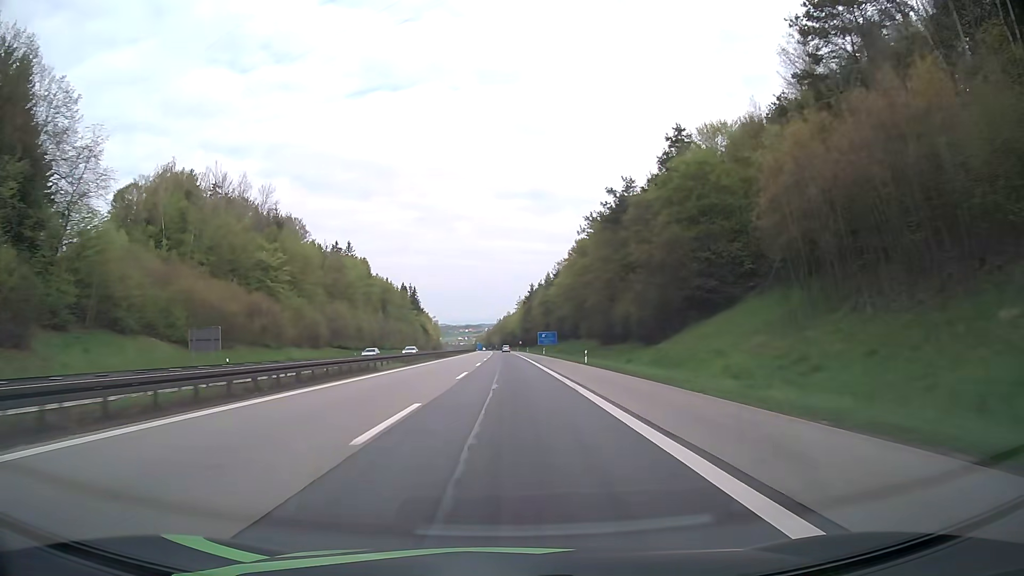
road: motorway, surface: asphalt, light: Day
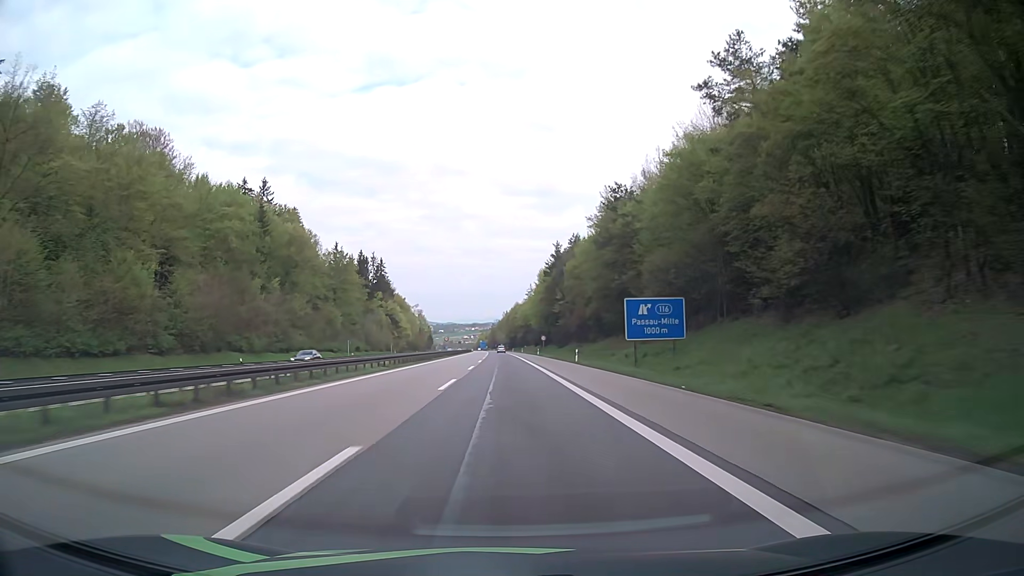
(-0.6, +96.3) m; -1°
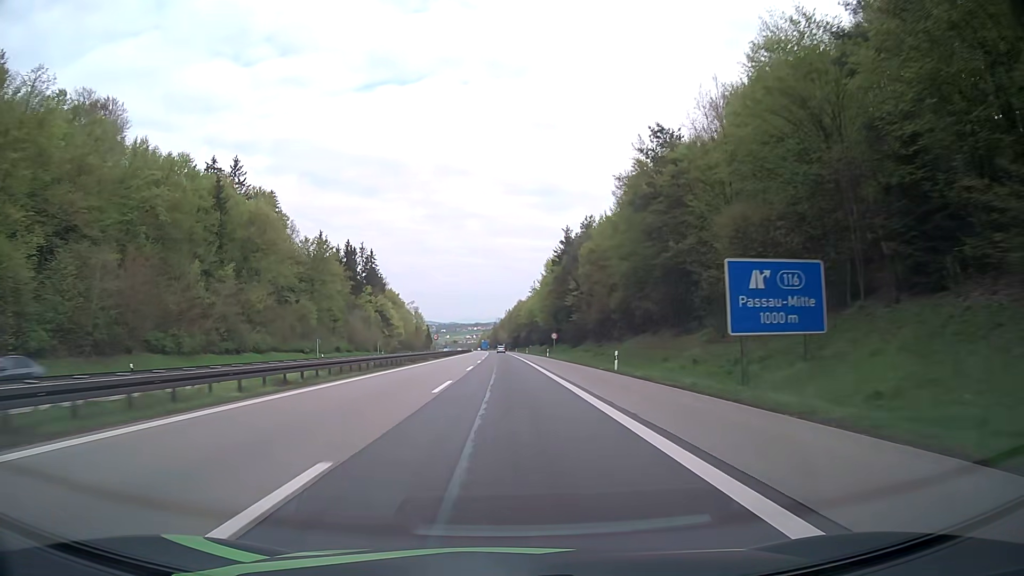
(0.0, +19.2) m; 0°
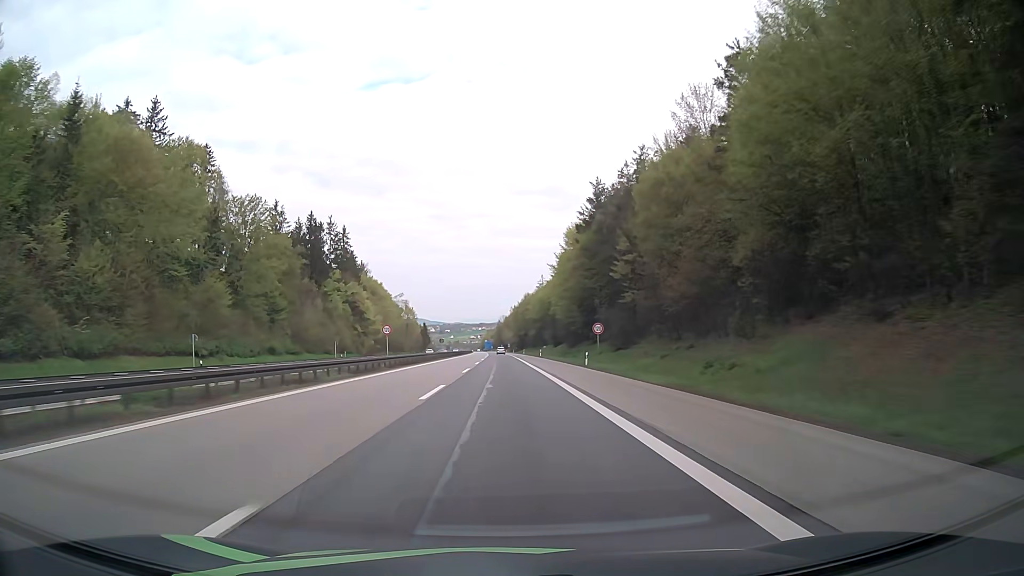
(-0.1, +38.2) m; 0°
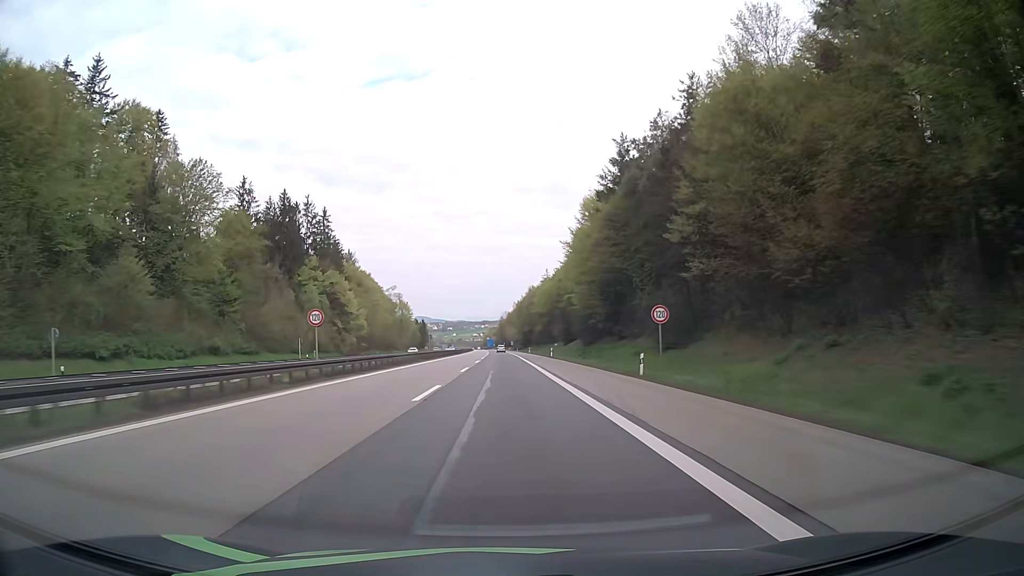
(0.0, +19.1) m; 0°
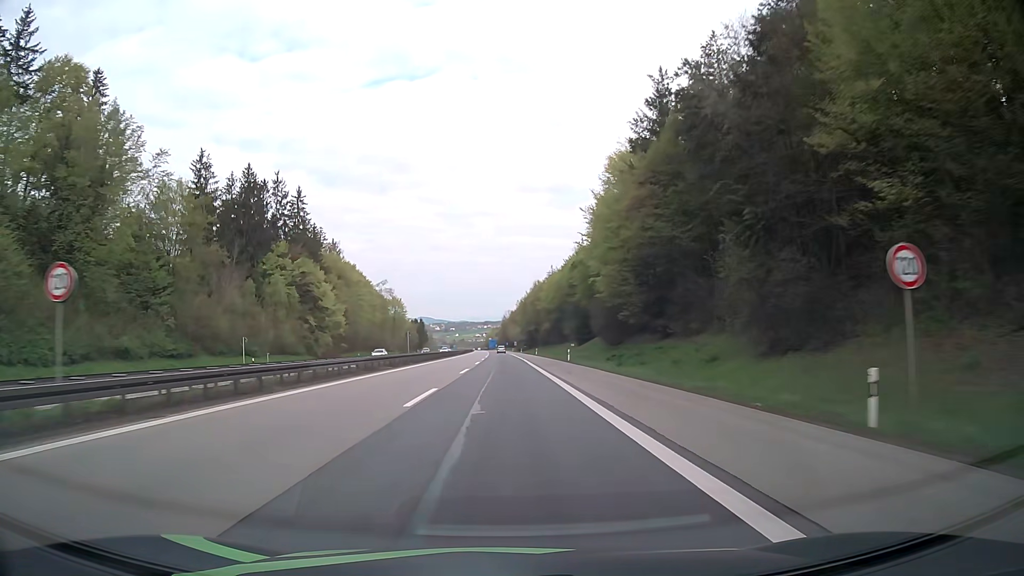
(0.0, +19.1) m; 0°
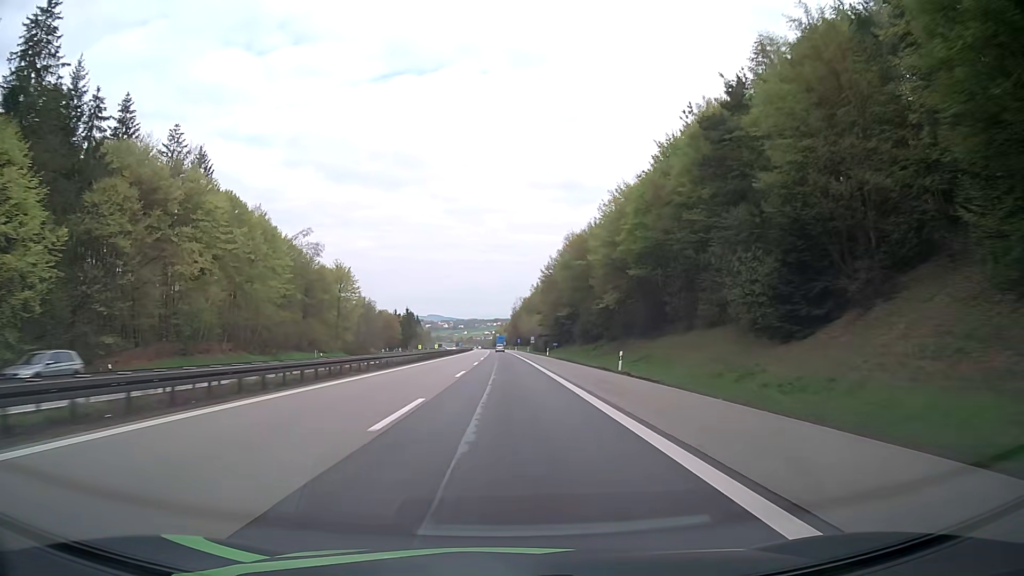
(-0.6, +76.2) m; -1°
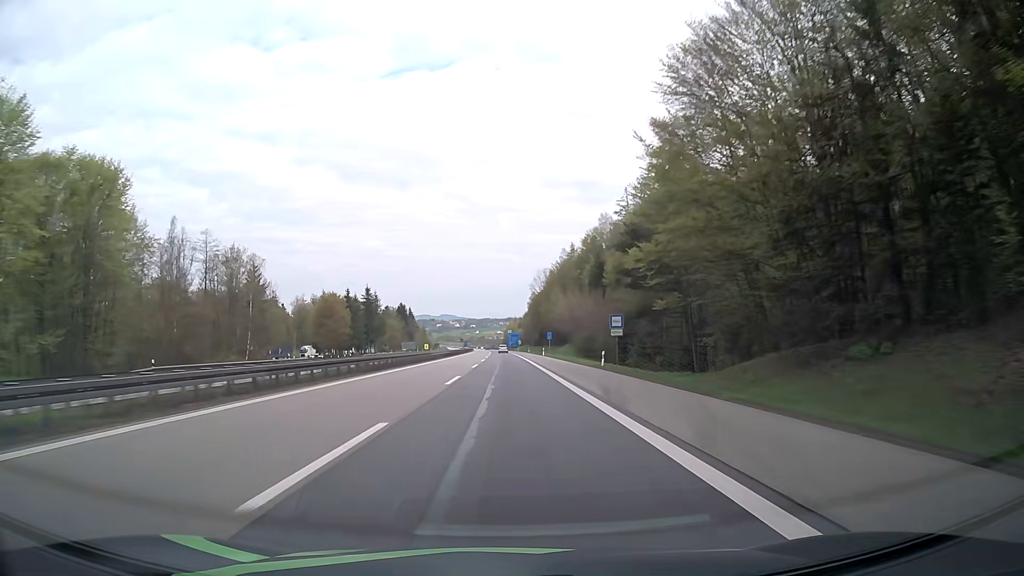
(-0.9, +95.3) m; -1°
(0, +10) (0, +20) (0, +30) (0, +40) (0, +50) (0, +60) (0, +70) (0, +80) (-1, +90) (-1, +100) m
